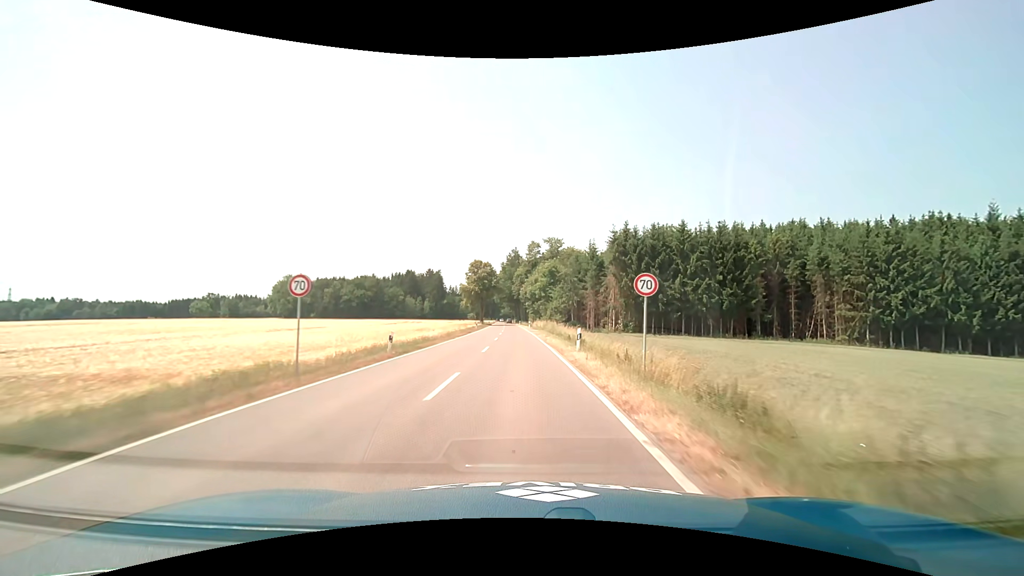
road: tertiary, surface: asphalt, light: Day
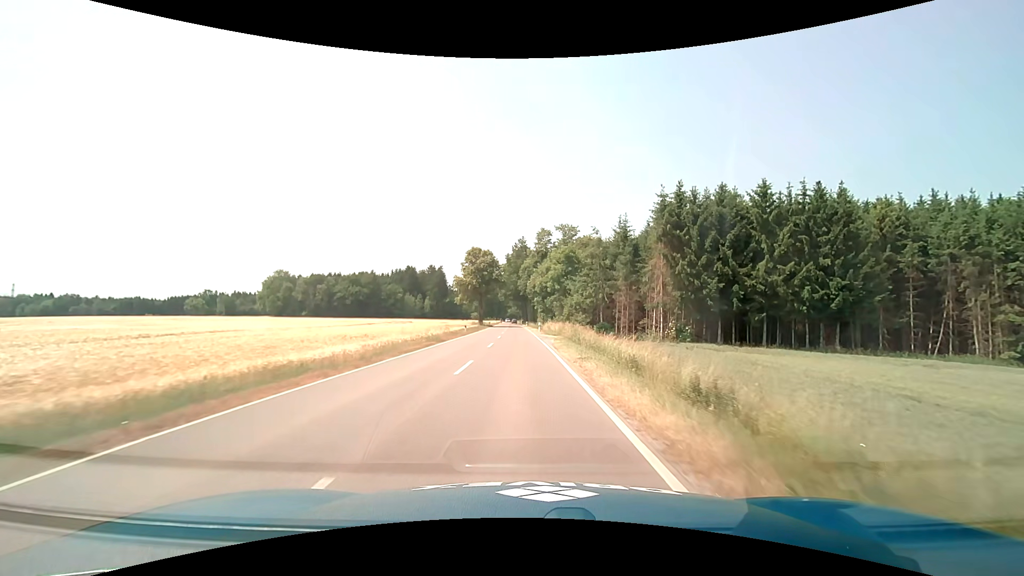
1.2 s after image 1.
(-0.2, +19.8) m; -1°
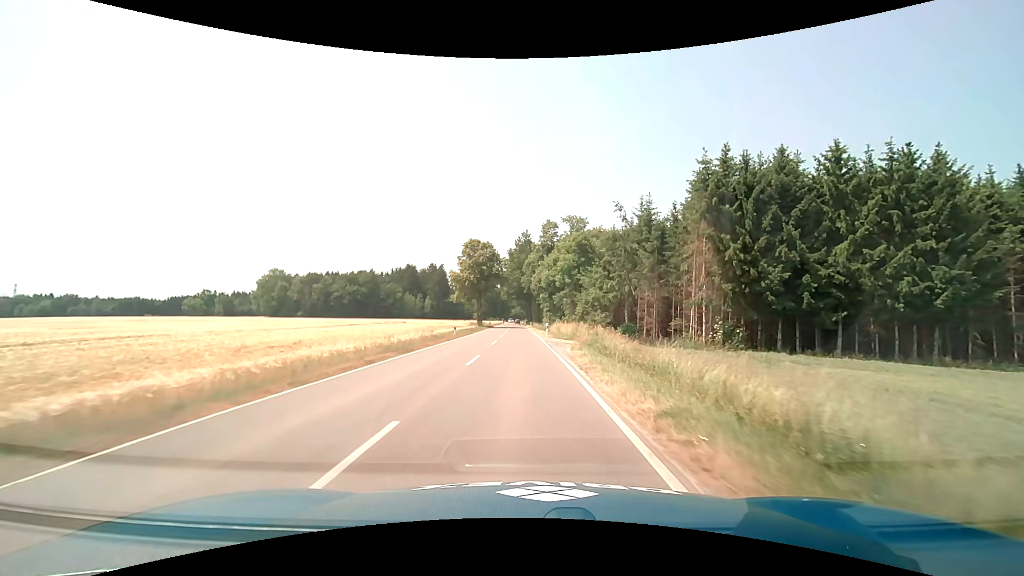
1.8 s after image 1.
(0.0, +9.8) m; -1°
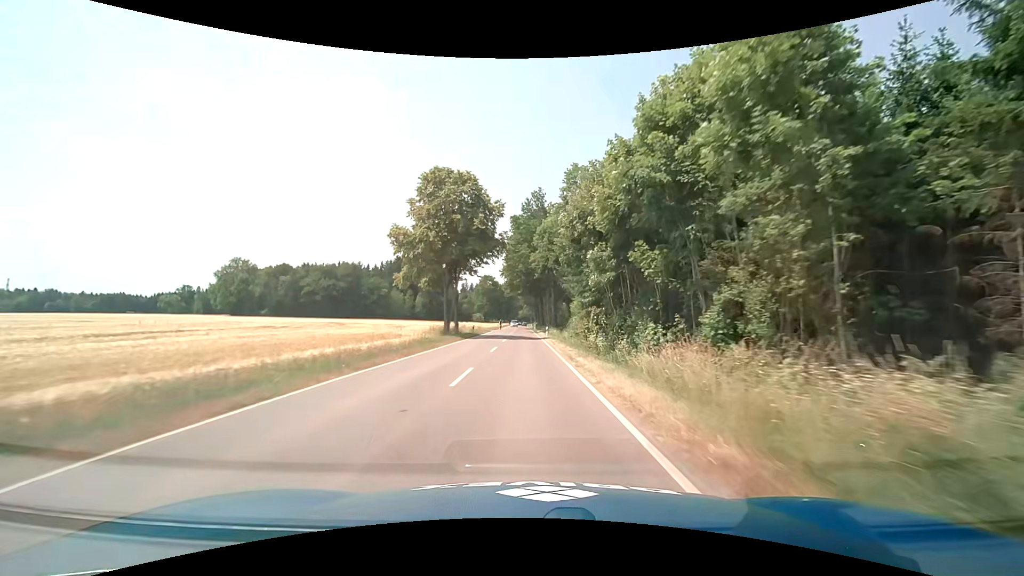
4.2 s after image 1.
(-0.6, +40.4) m; -1°
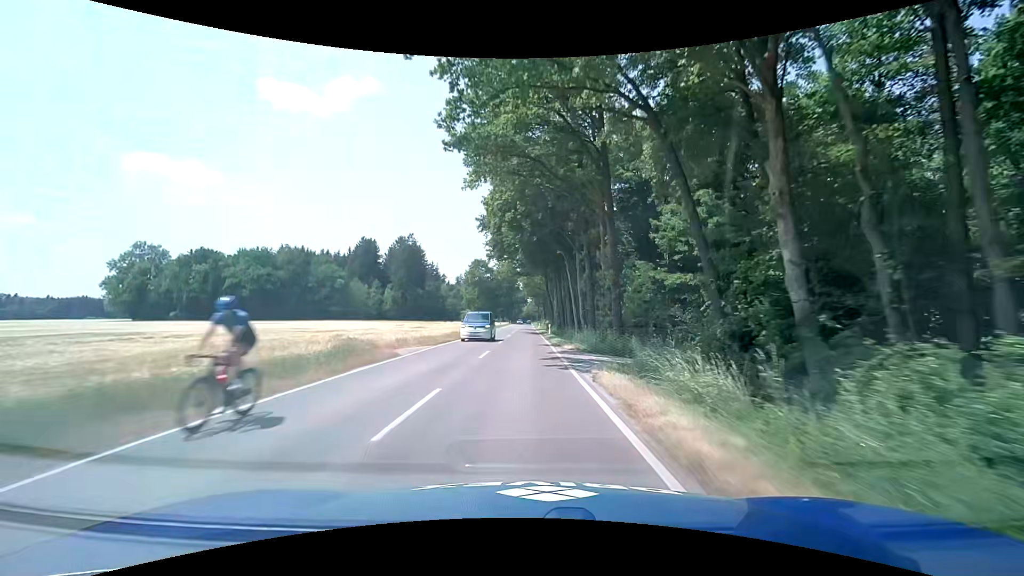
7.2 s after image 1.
(-0.1, +53.0) m; -1°
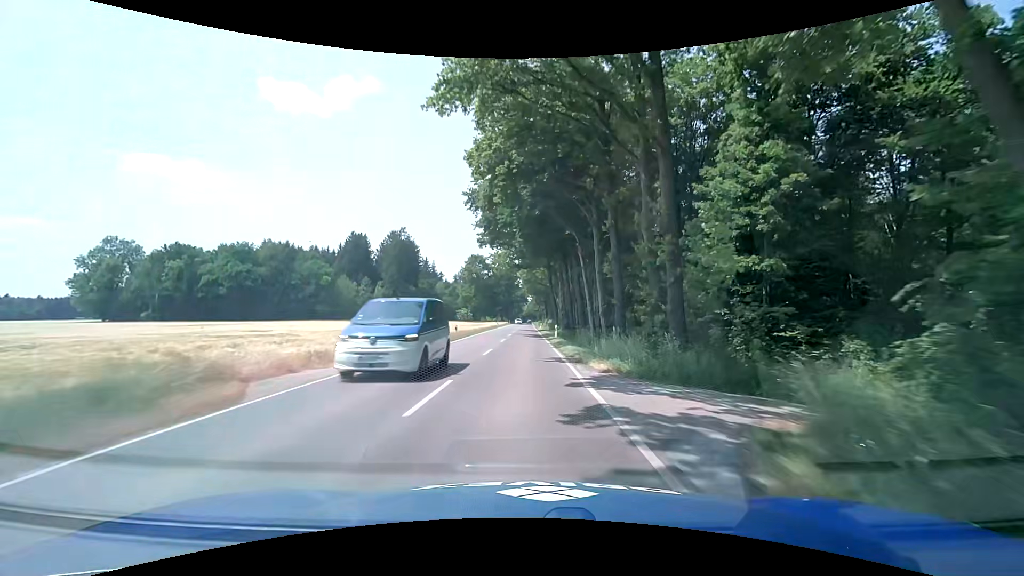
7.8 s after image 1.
(0.0, +10.7) m; 0°
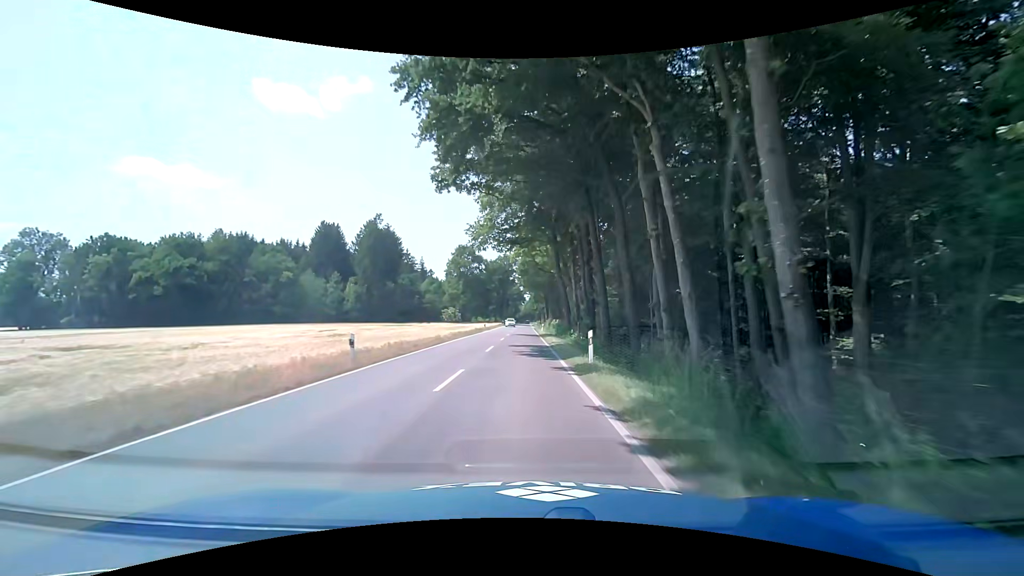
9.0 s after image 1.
(0.0, +21.6) m; 0°
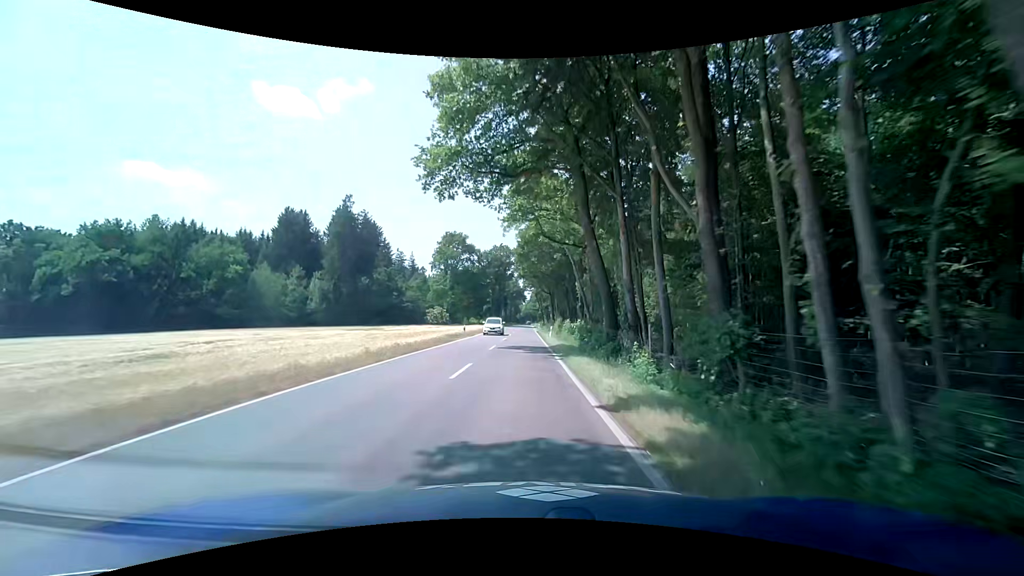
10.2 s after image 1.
(+0.2, +21.9) m; 0°
(0, +10) (0, +20) (0, +30) (0, +40) (0, +50) (0, +60) (0, +70) (-1, +80) (-1, +90) (-1, +100) m
